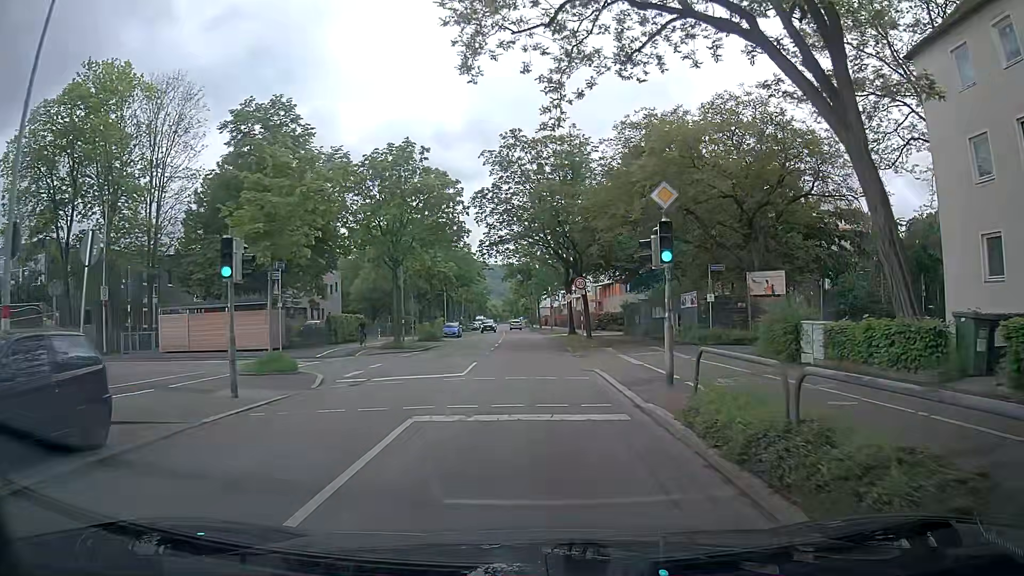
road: tertiary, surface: asphalt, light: Day
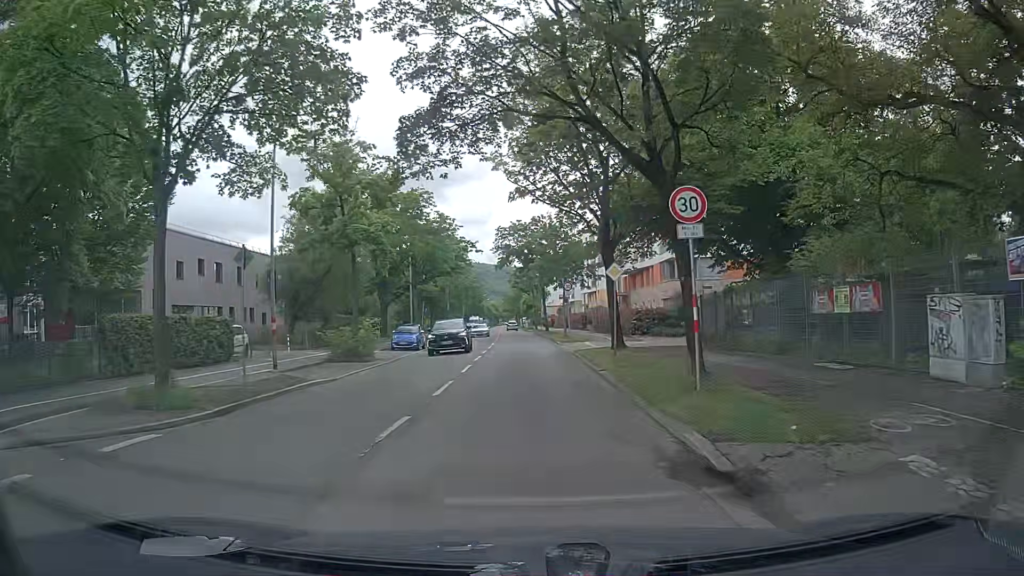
(0.0, +23.2) m; 0°
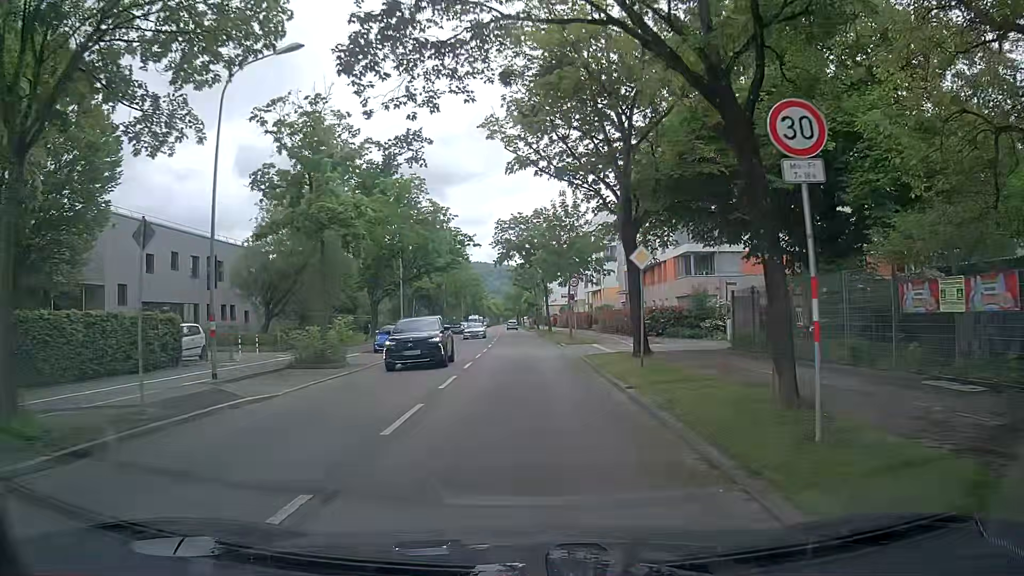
(0.0, +4.6) m; 0°
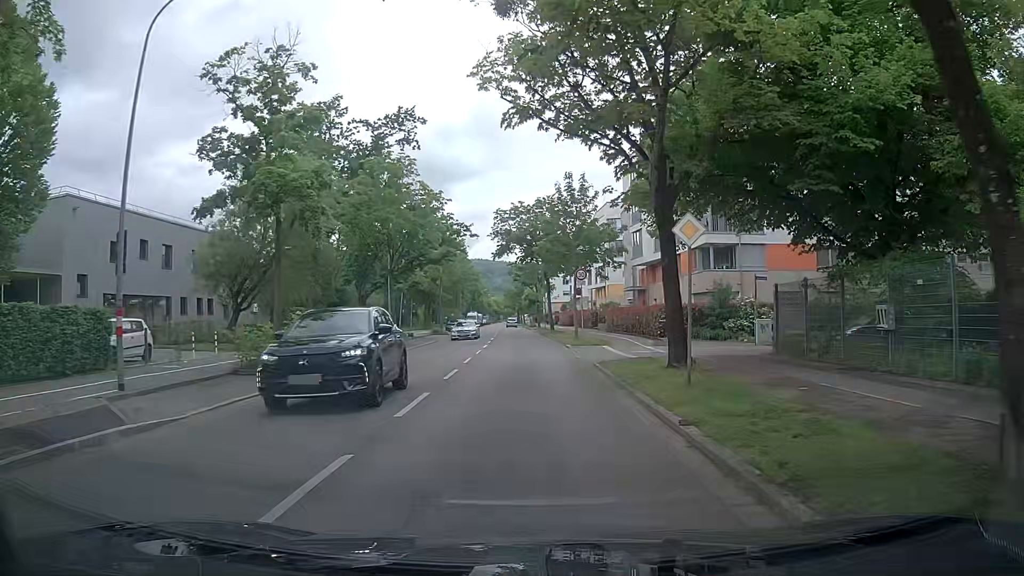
(-0.1, +4.6) m; 0°
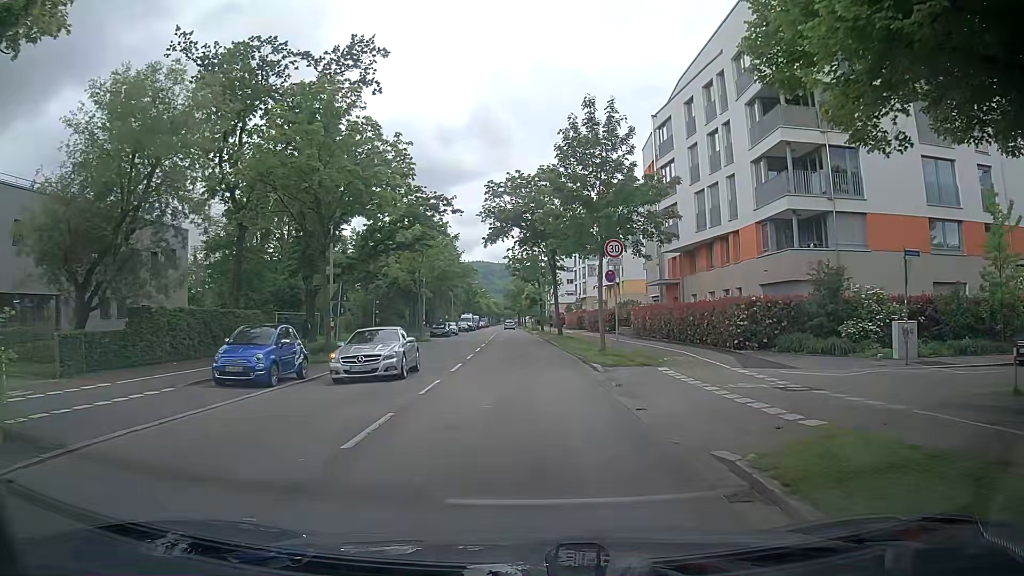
(-0.2, +13.4) m; 0°
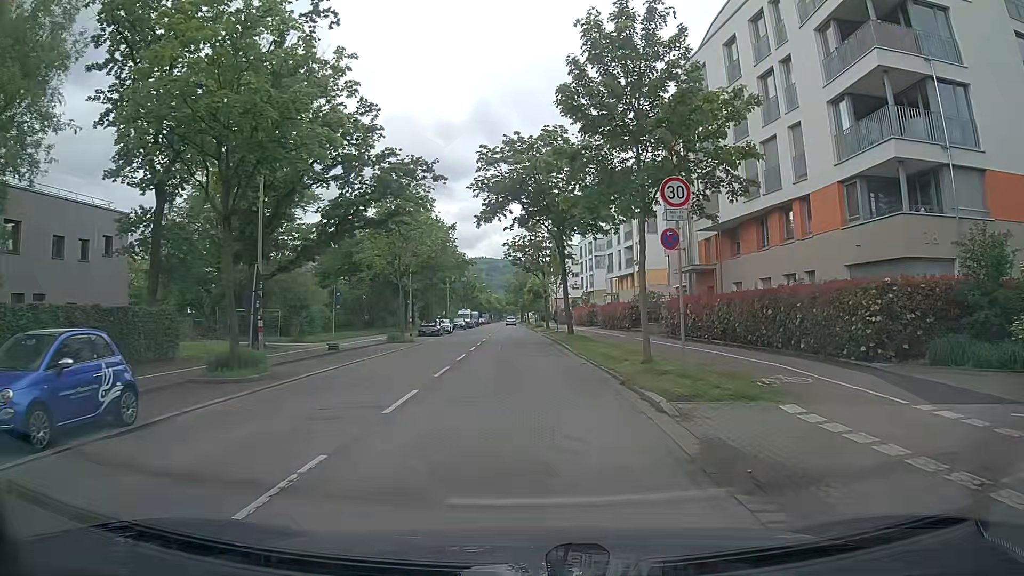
(-0.2, +8.9) m; -2°
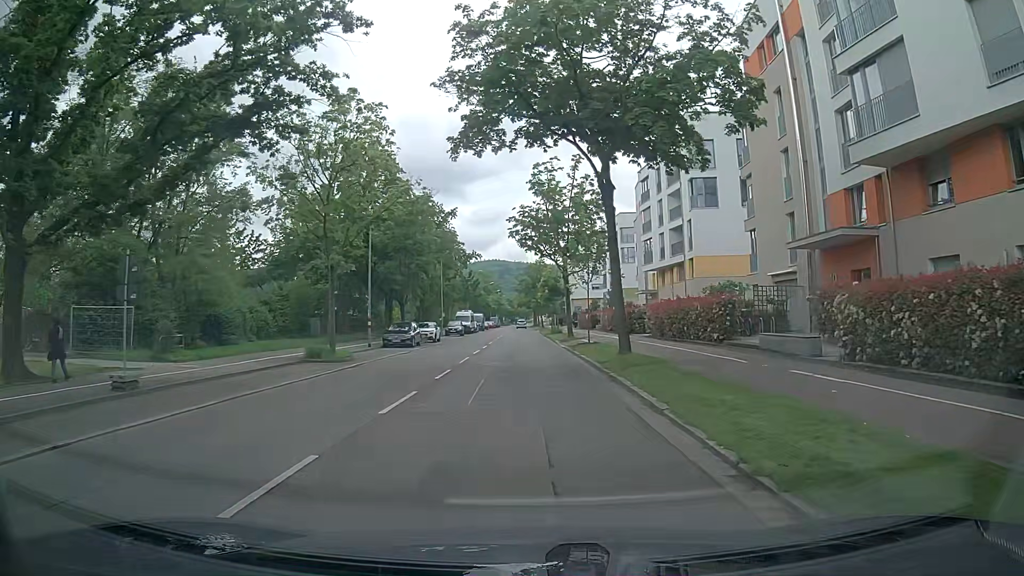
(+0.1, +18.2) m; 0°
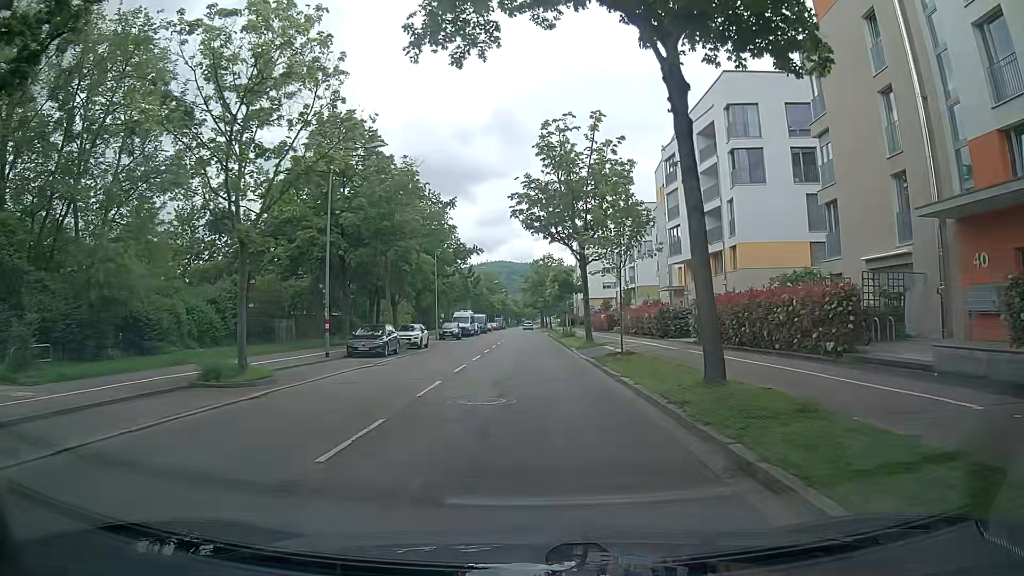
(-0.1, +9.3) m; -1°
